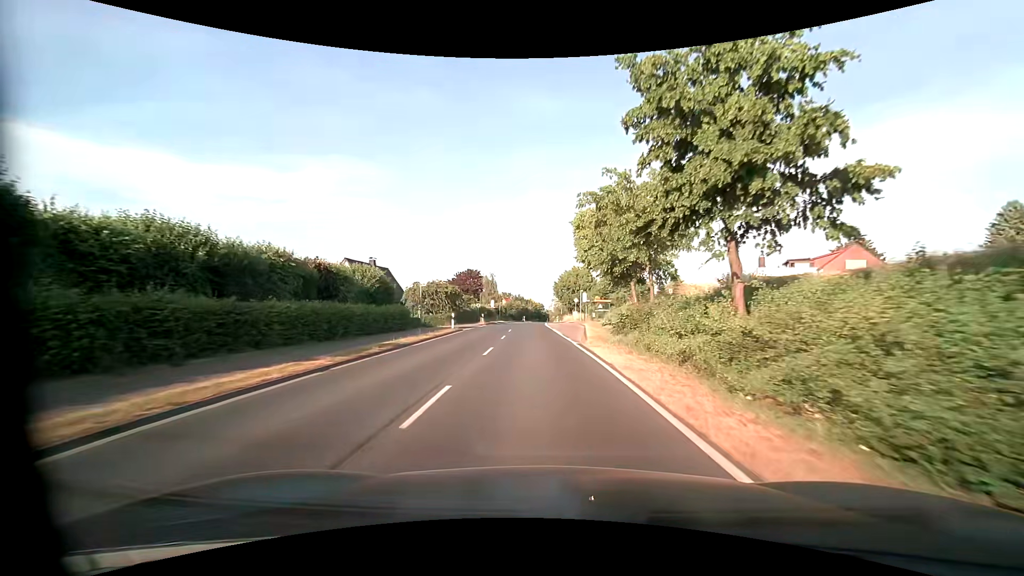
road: primary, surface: asphalt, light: Day
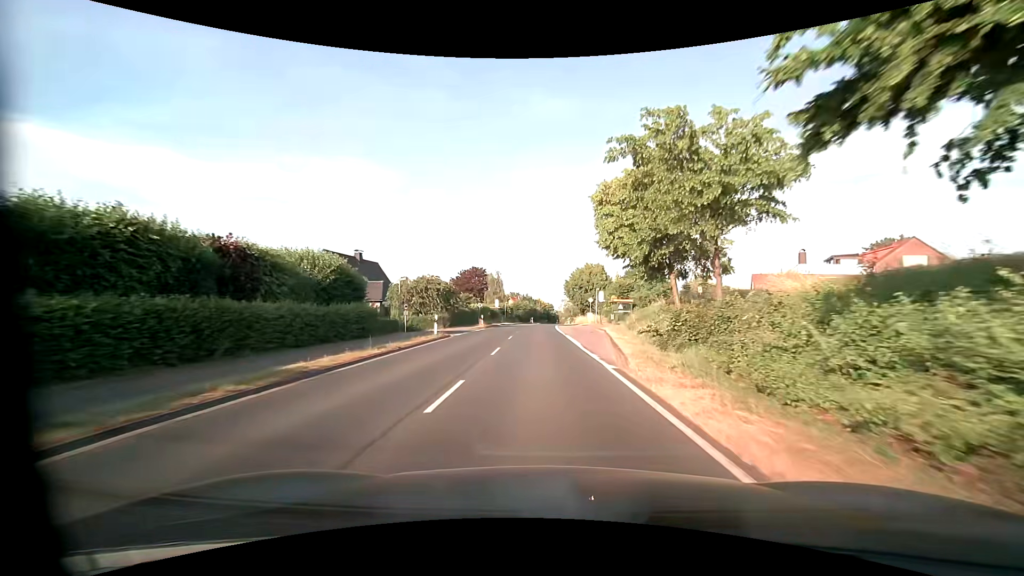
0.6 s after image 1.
(-0.1, +8.2) m; -1°
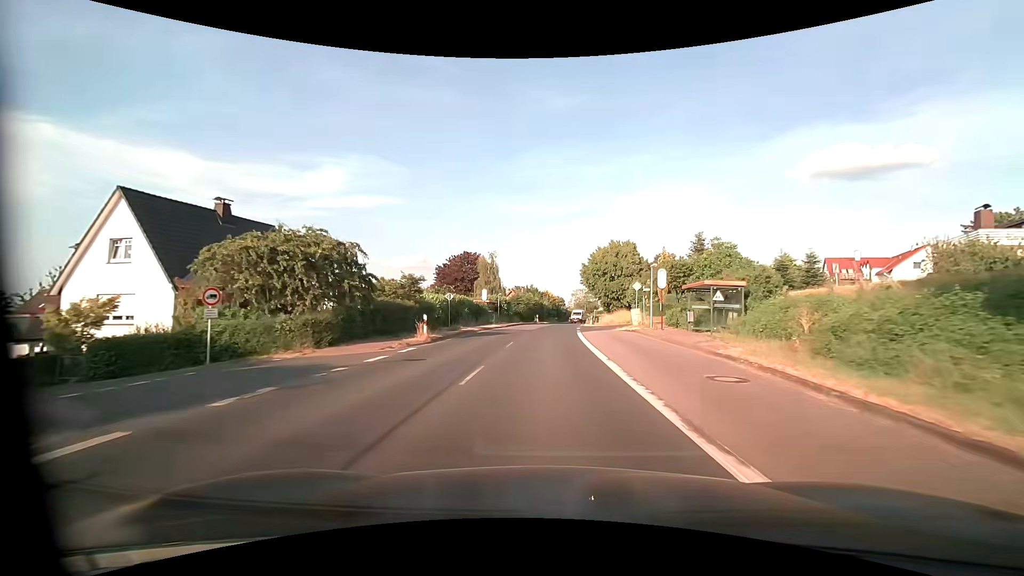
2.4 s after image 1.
(-0.3, +24.8) m; -1°
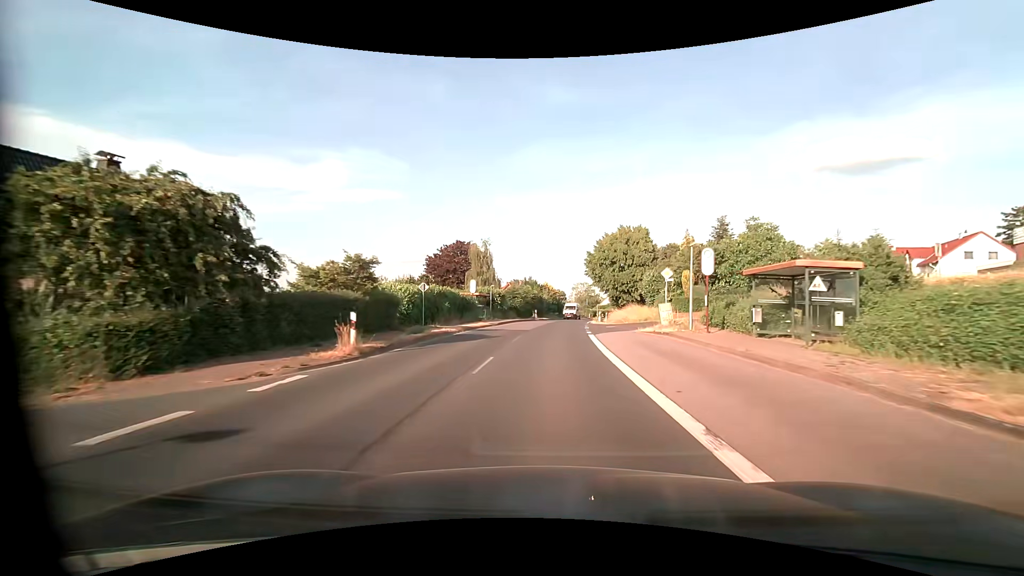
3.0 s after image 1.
(0.0, +8.2) m; 0°
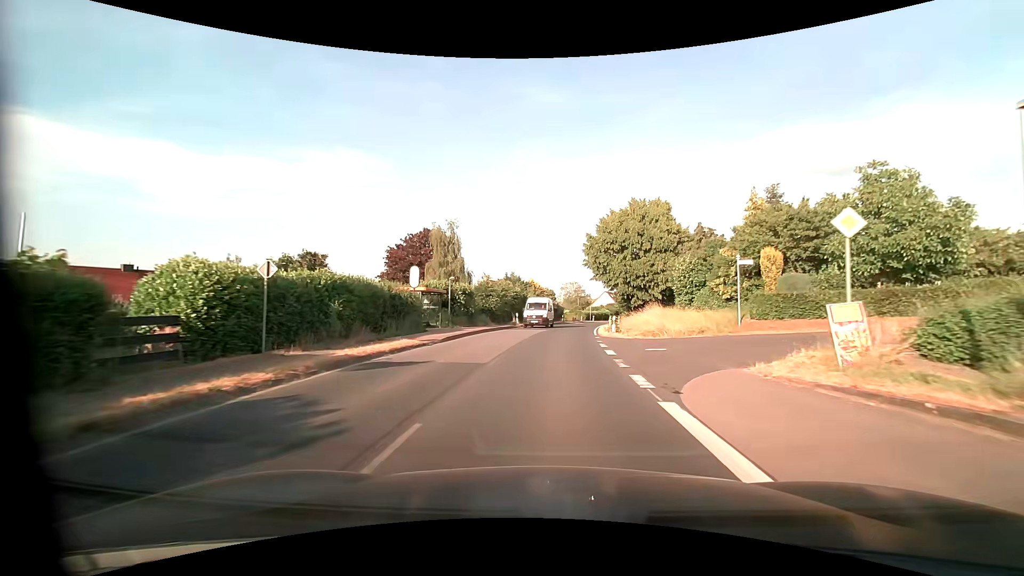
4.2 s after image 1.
(+0.2, +16.0) m; +2°
(0, +10) (0, +20) (+1, +30) (+2, +40) (+3, +50) (+5, +60) (+7, +70) (+9, +79) (+11, +89) (+14, +99) m
